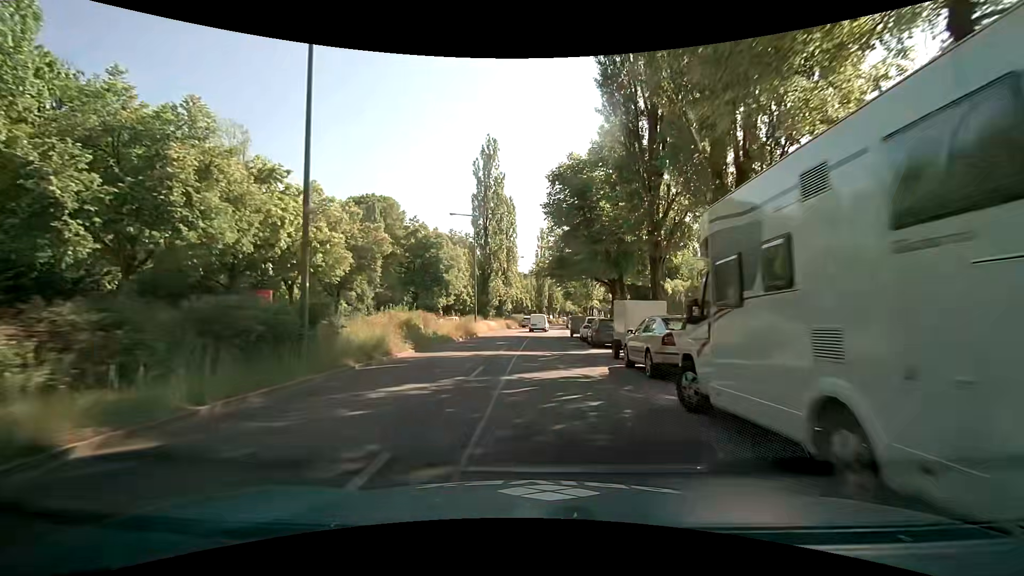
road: secondary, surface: asphalt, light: Day
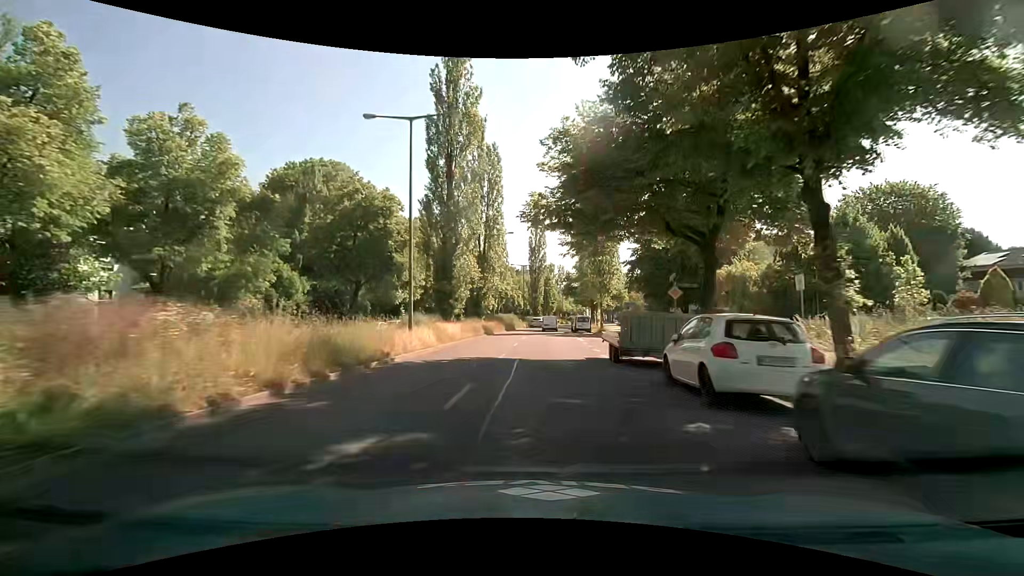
(+0.4, +21.9) m; +1°
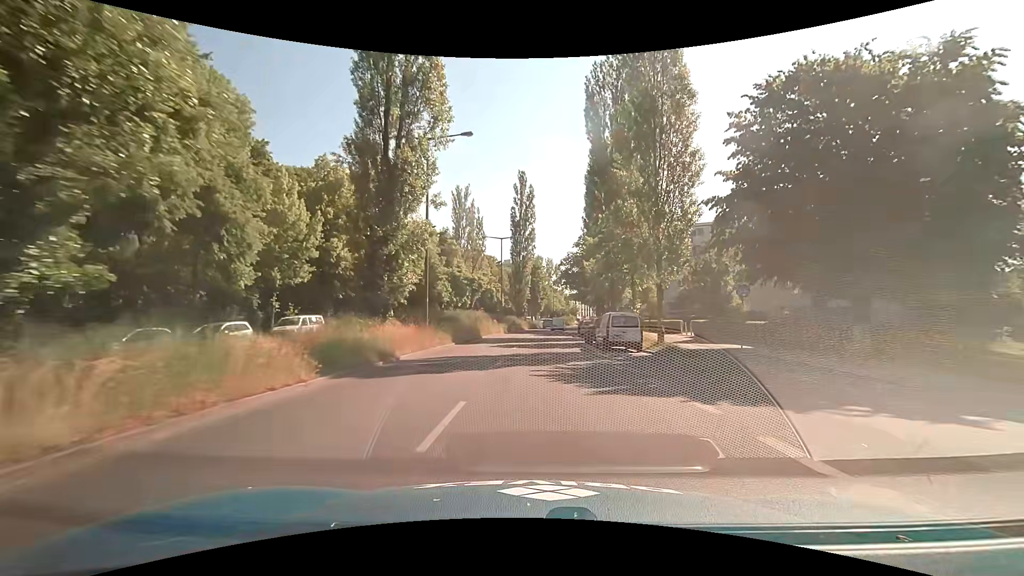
(+0.6, +29.2) m; +2°
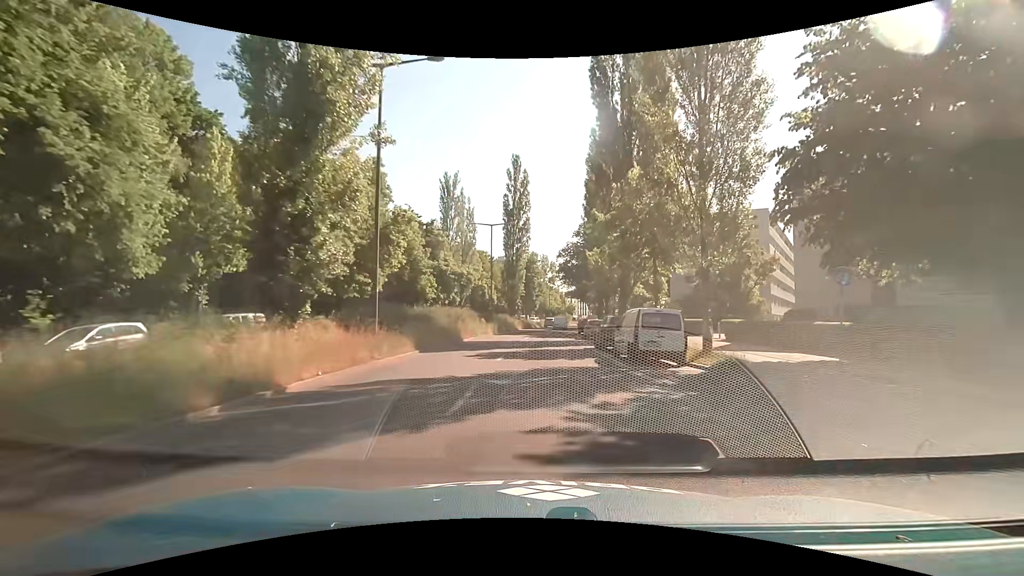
(+0.1, +7.3) m; +1°
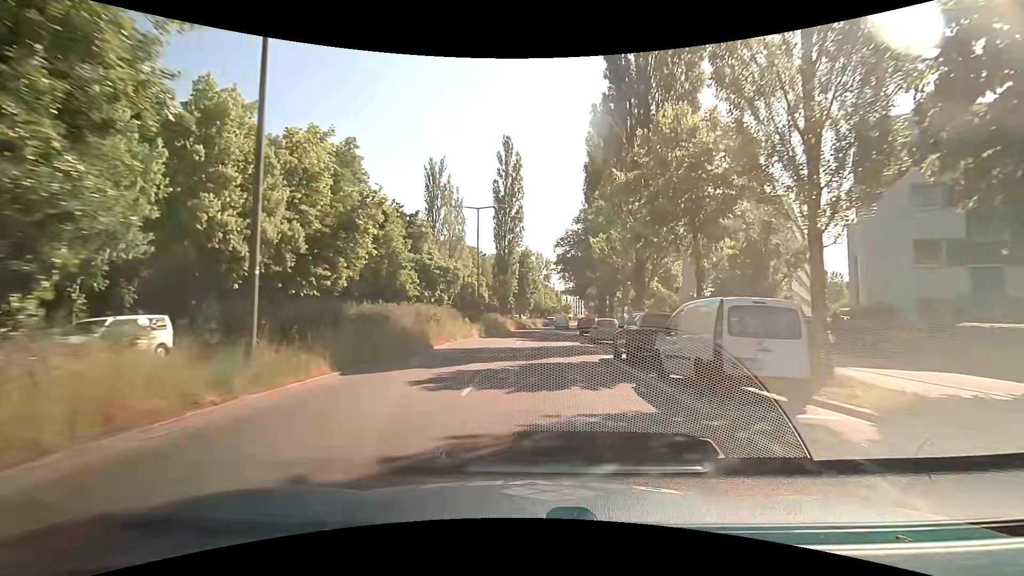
(0.0, +7.3) m; +1°
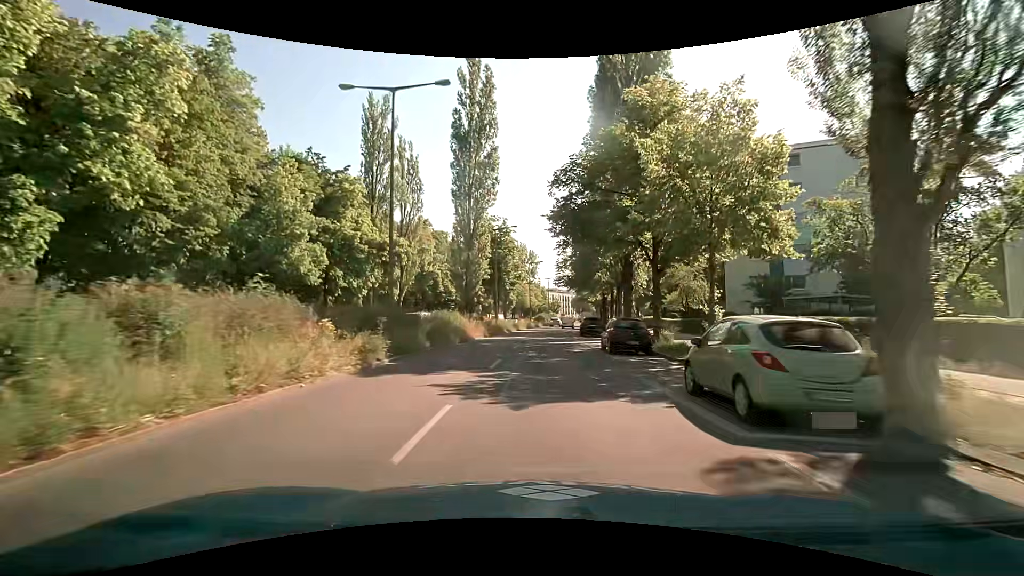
(+0.1, +21.9) m; +2°
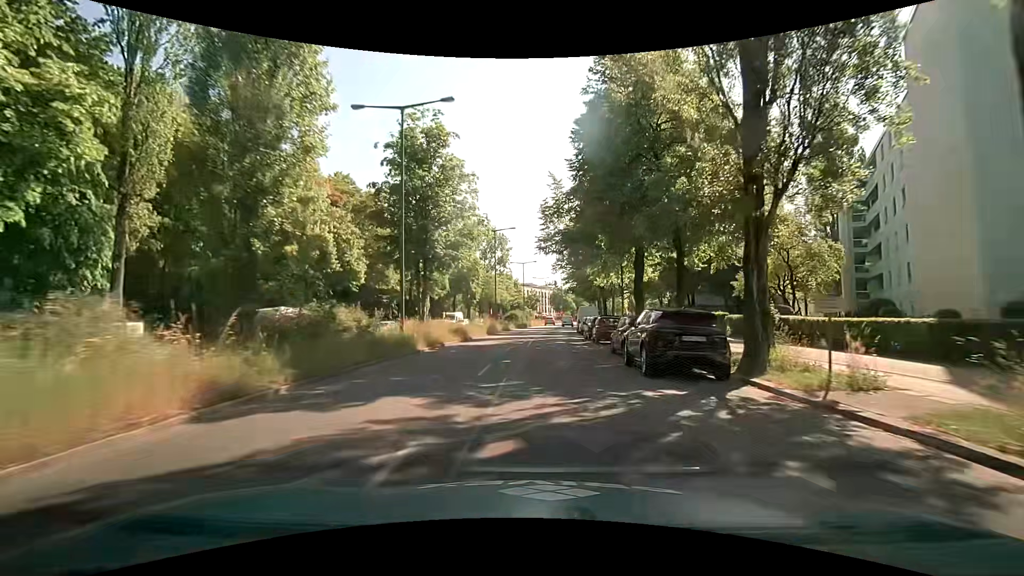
(+0.5, +29.3) m; +2°
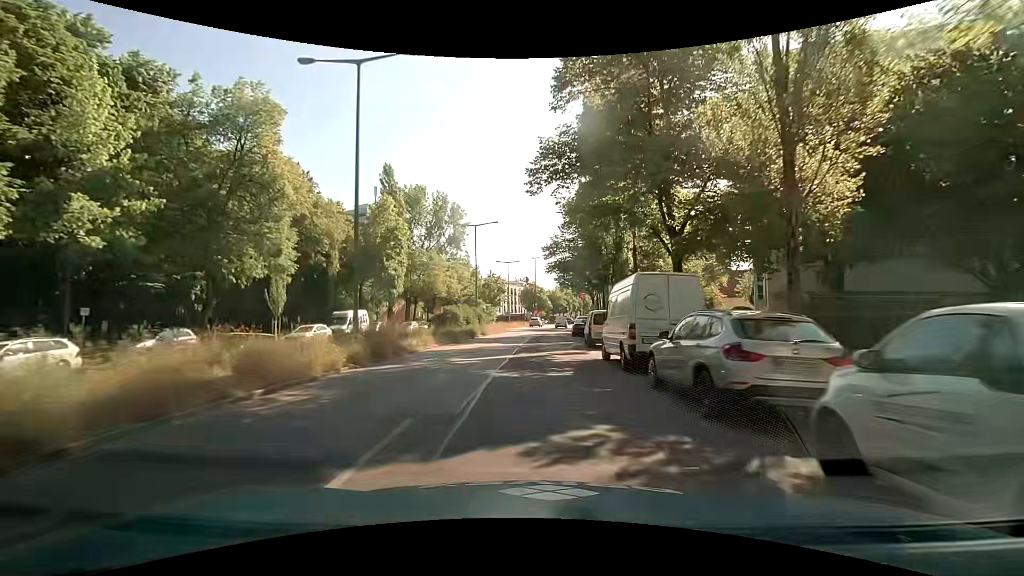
(+1.3, +34.7) m; +4°
